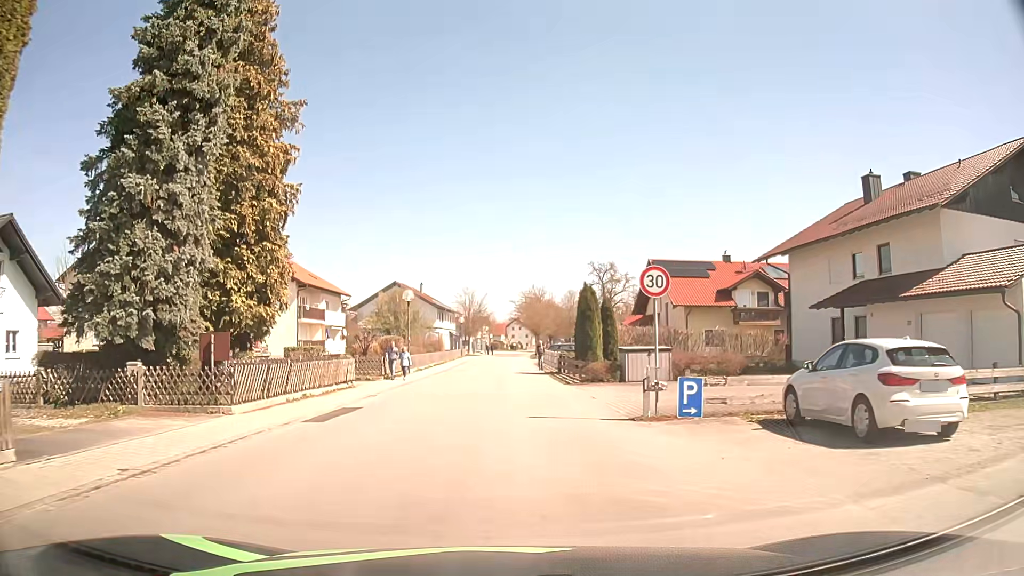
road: residential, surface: asphalt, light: Day
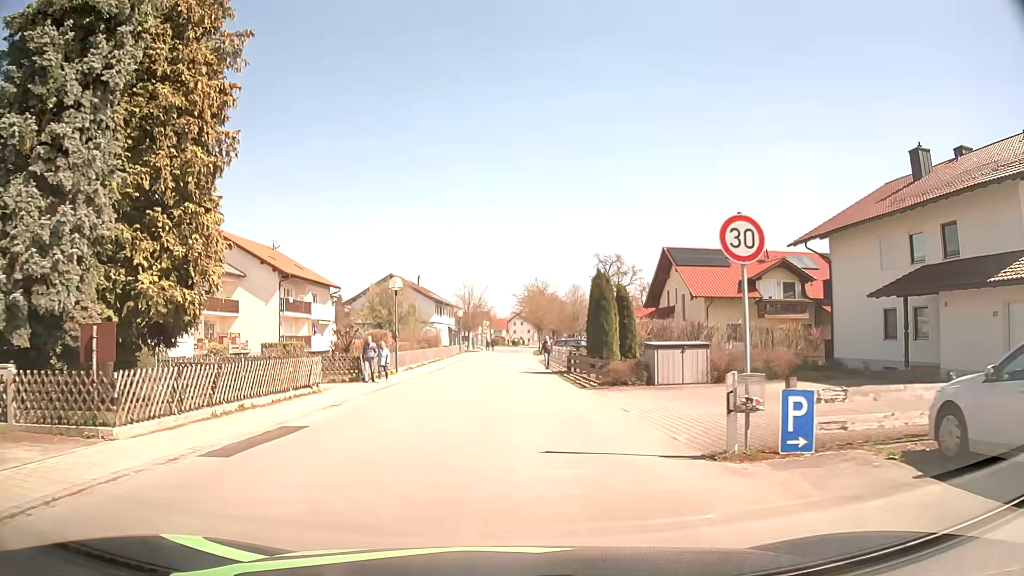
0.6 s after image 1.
(0.0, +4.8) m; 0°
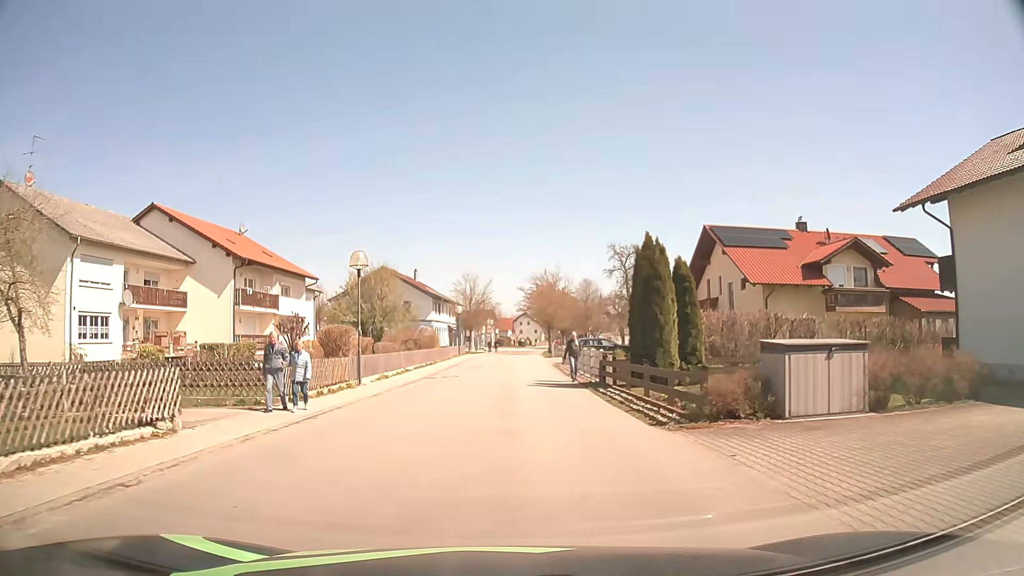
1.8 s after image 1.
(-0.1, +9.7) m; -1°
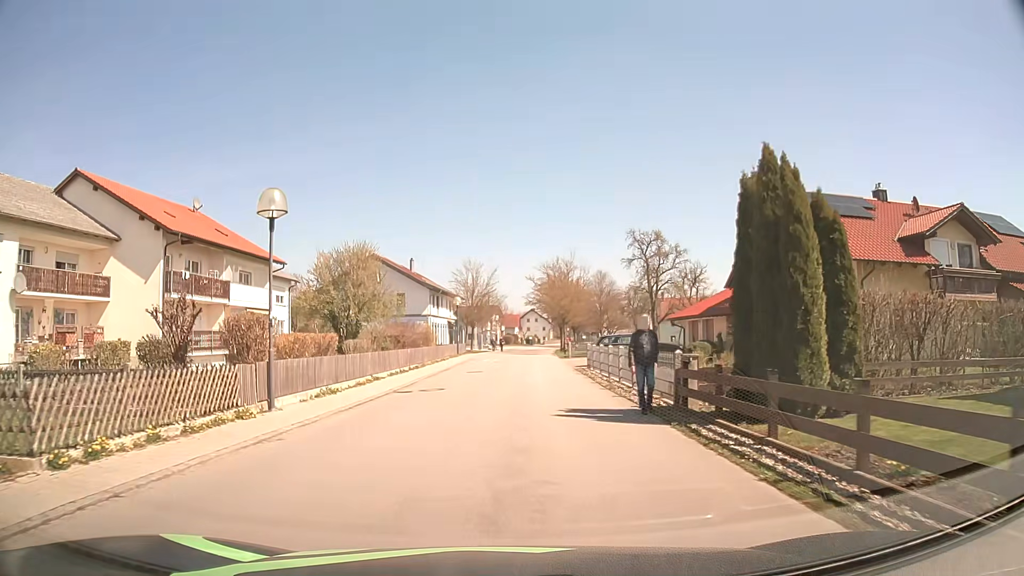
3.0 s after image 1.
(0.0, +9.8) m; -1°
